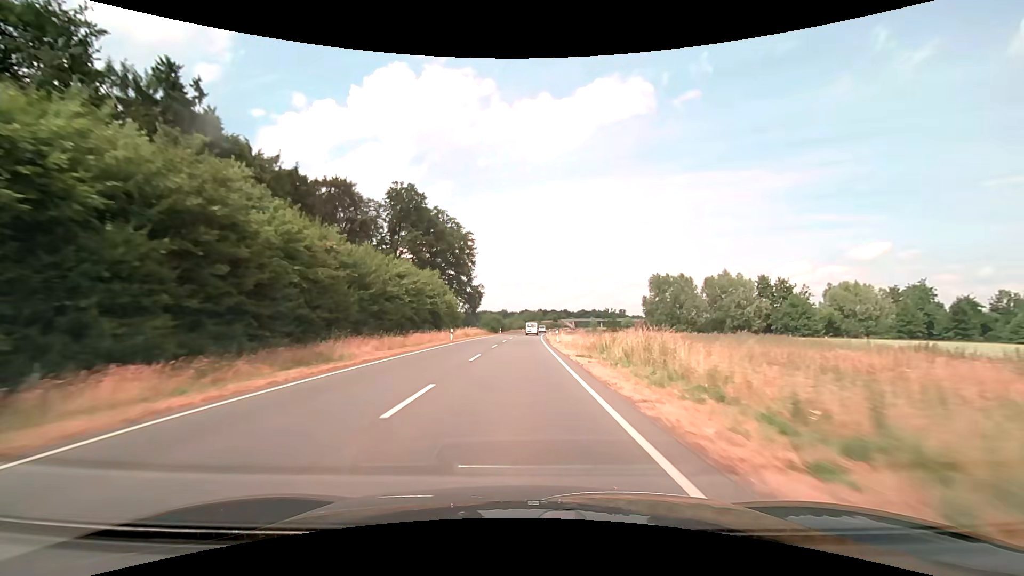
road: secondary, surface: asphalt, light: Day
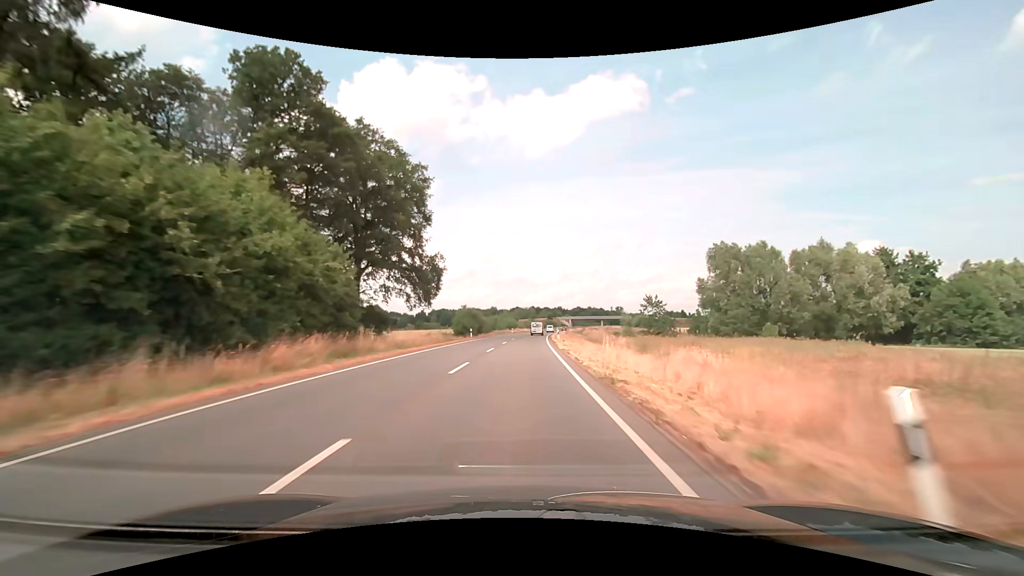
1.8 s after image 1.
(+0.3, +41.0) m; +1°
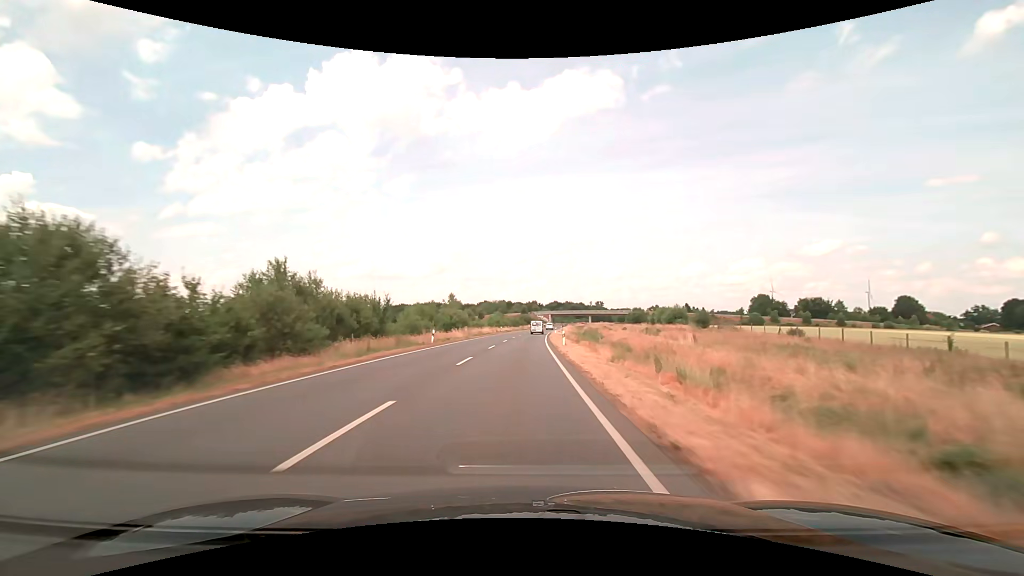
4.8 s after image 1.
(+2.1, +68.3) m; +3°
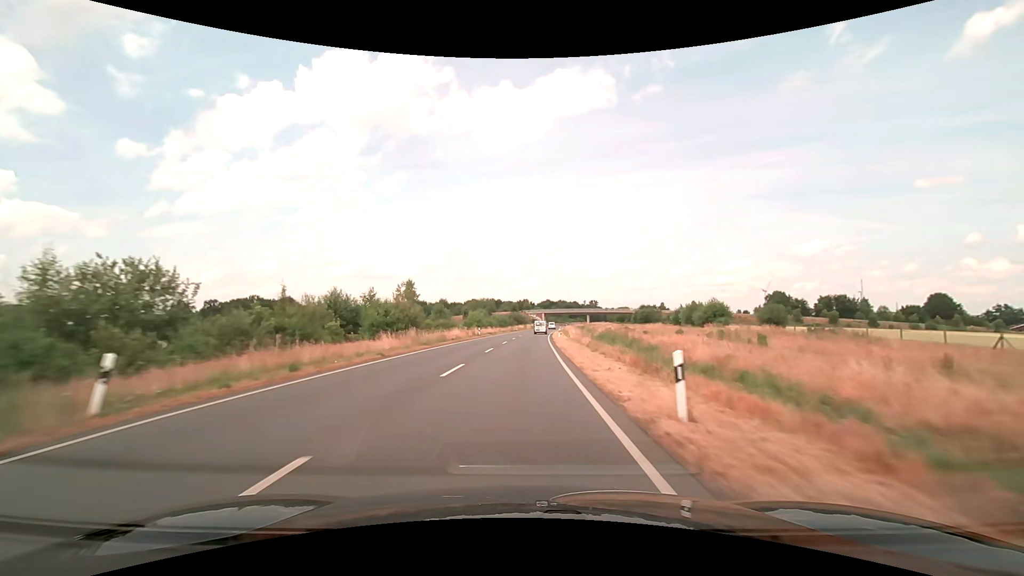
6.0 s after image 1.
(+0.3, +27.3) m; +1°
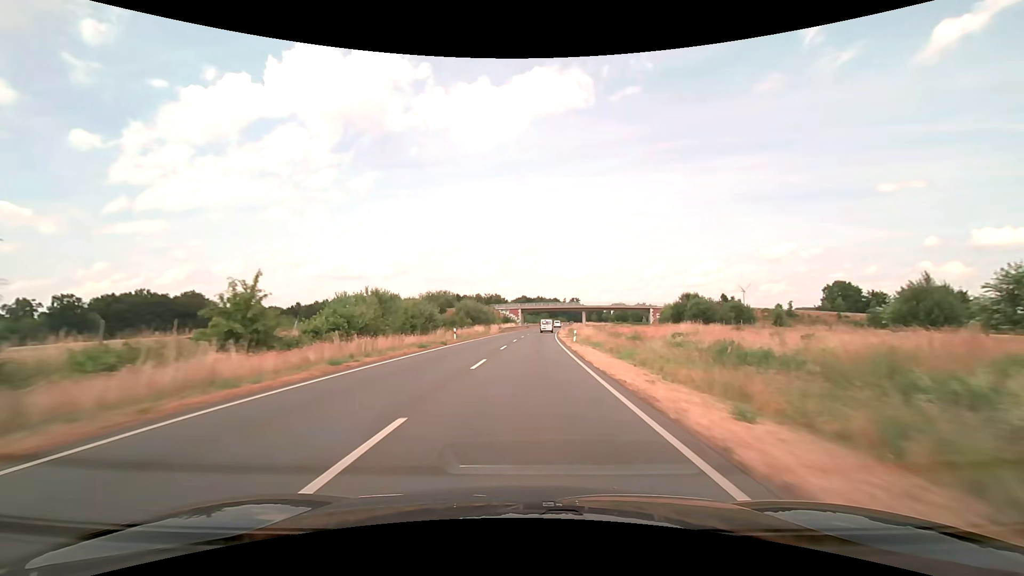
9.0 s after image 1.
(+1.8, +69.3) m; +3°
(0, +10) (0, +20) (0, +30) (+1, +40) (+1, +50) (+2, +60) (+3, +70) (+3, +80) (+4, +90) (+5, +100) m
